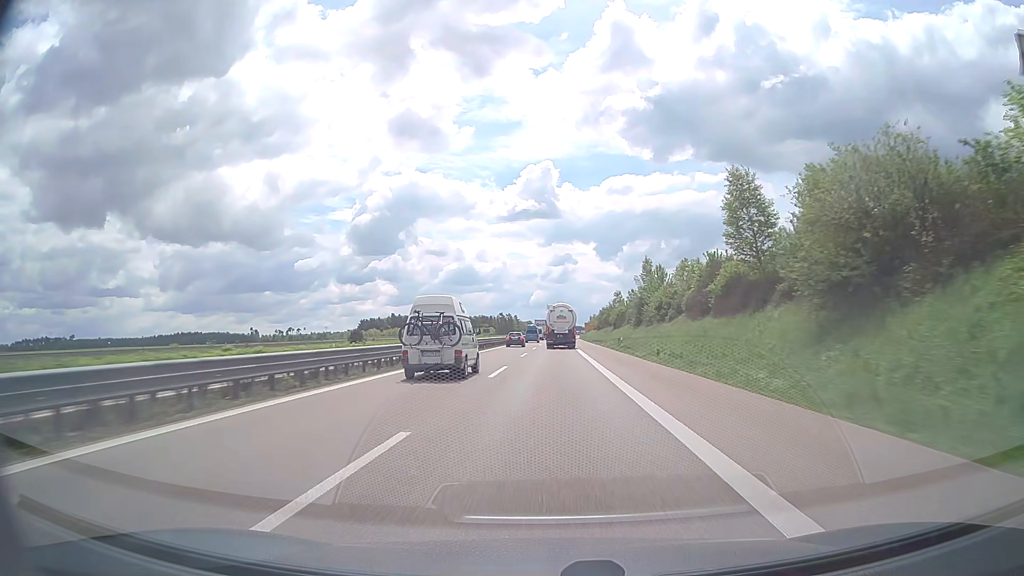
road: trunk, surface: asphalt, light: Day
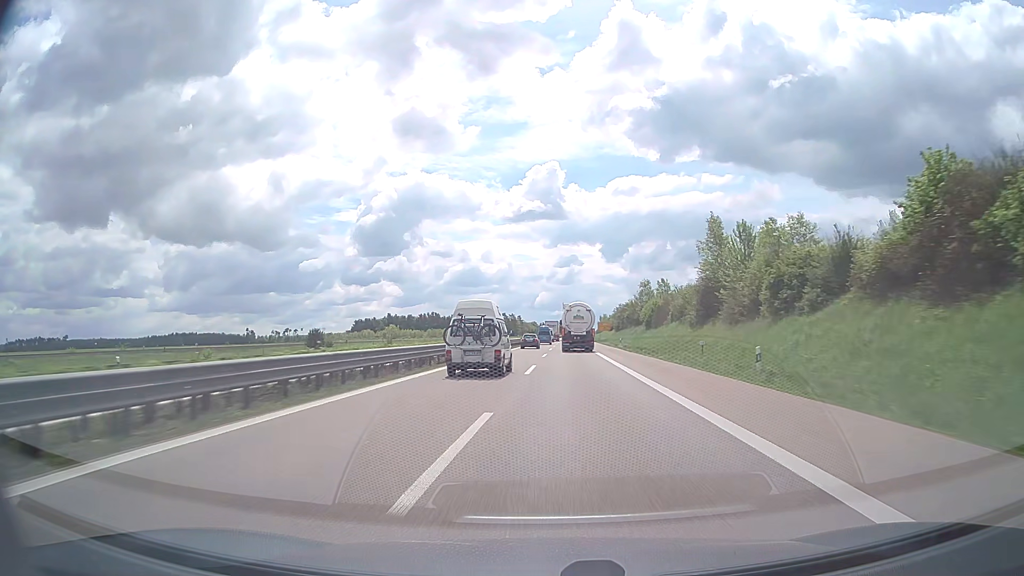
(-0.2, +33.4) m; 0°
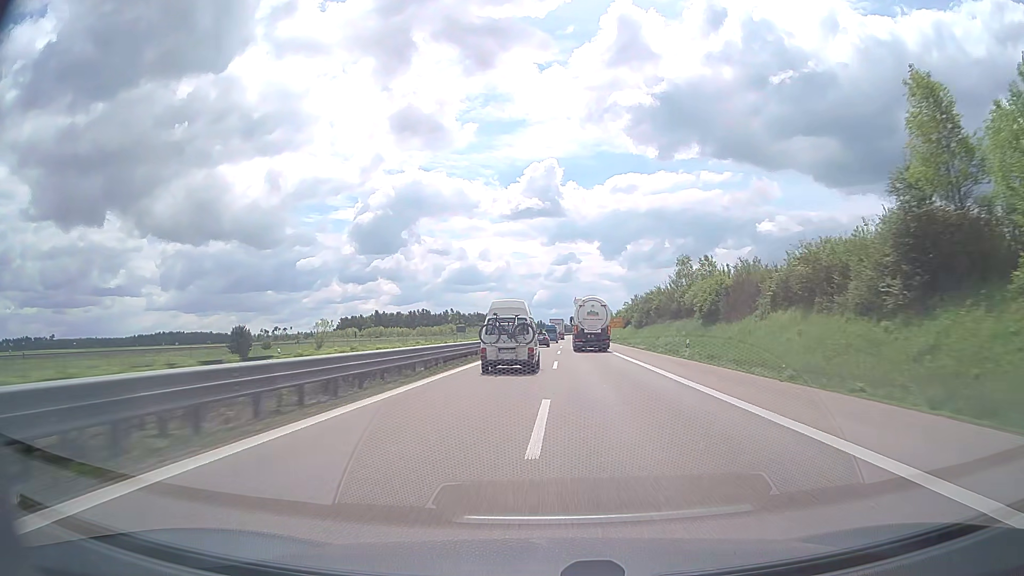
(0.0, +33.6) m; 0°
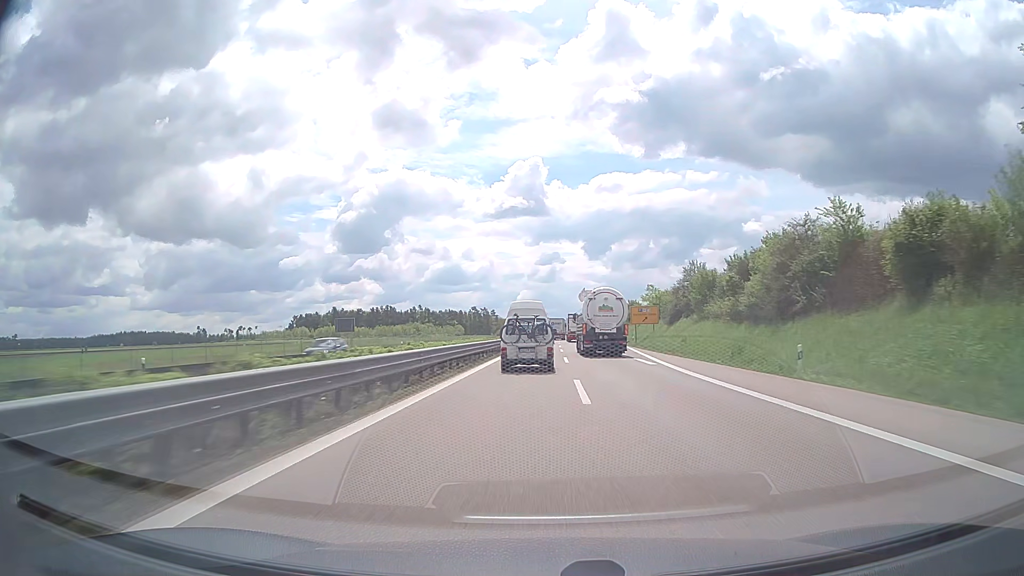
(+1.0, +66.1) m; +1°
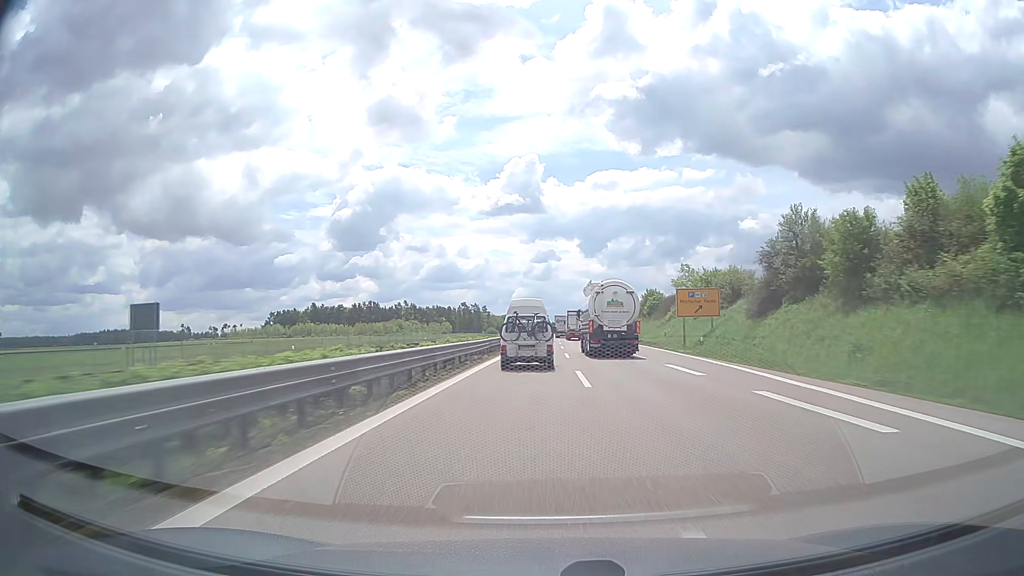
(+0.1, +32.4) m; 0°
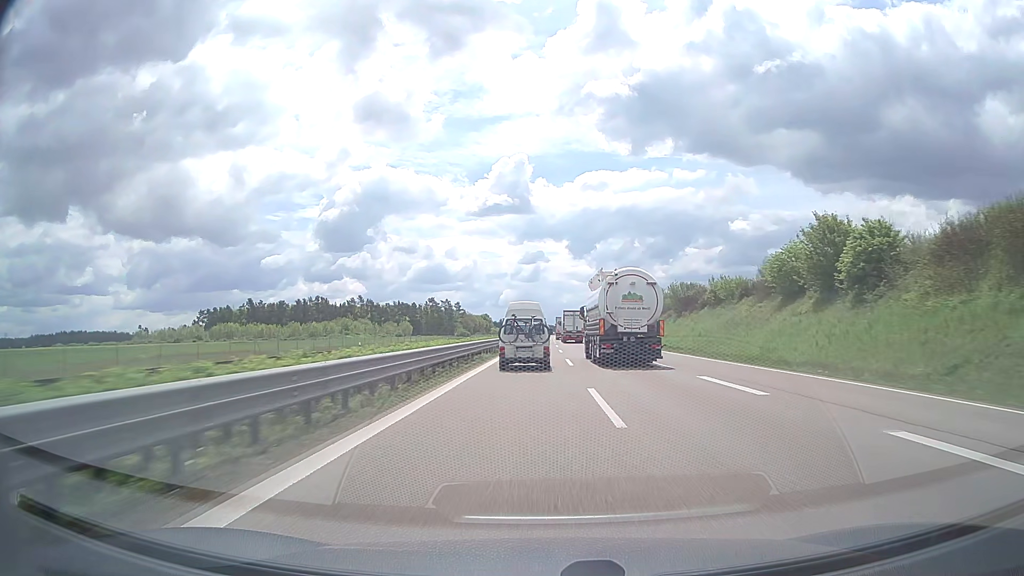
(+0.7, +78.0) m; +1°
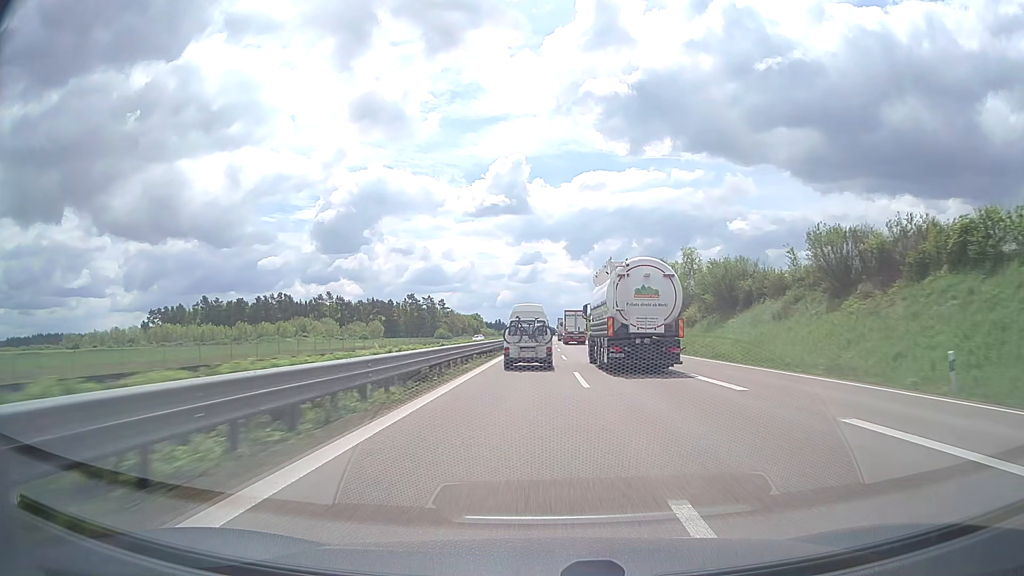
(+0.1, +46.6) m; 0°
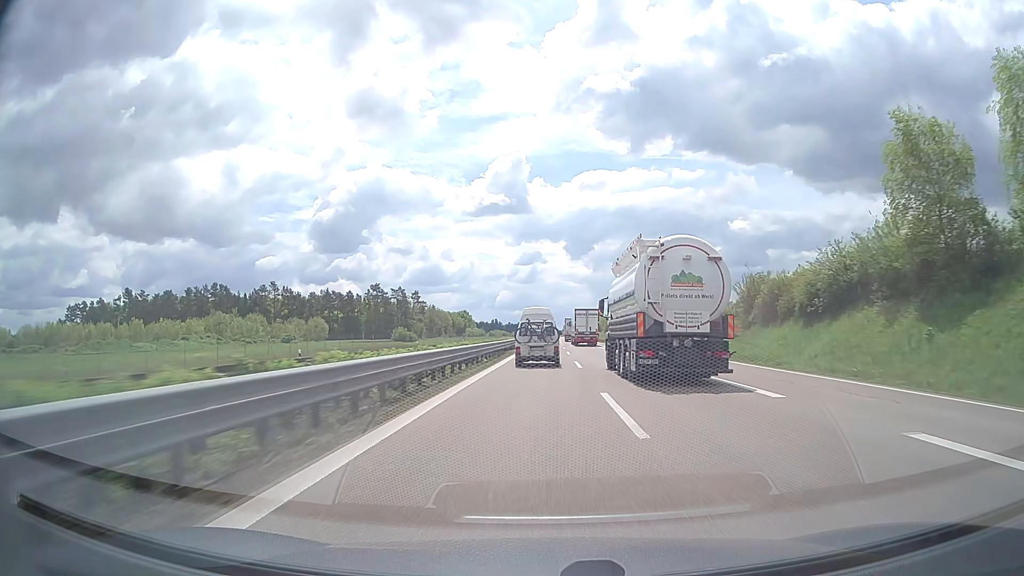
(0.0, +61.9) m; 0°
(0, +10) (0, +20) (0, +30) (0, +40) (0, +50) (0, +60) (0, +70) (0, +80) (+1, +90) (+1, +100) m
